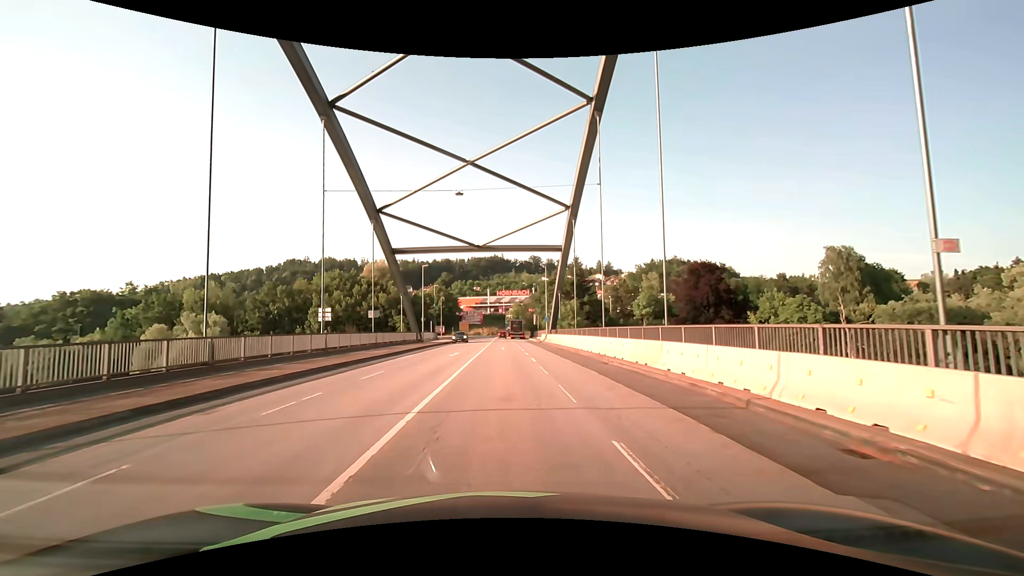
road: primary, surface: asphalt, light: Day
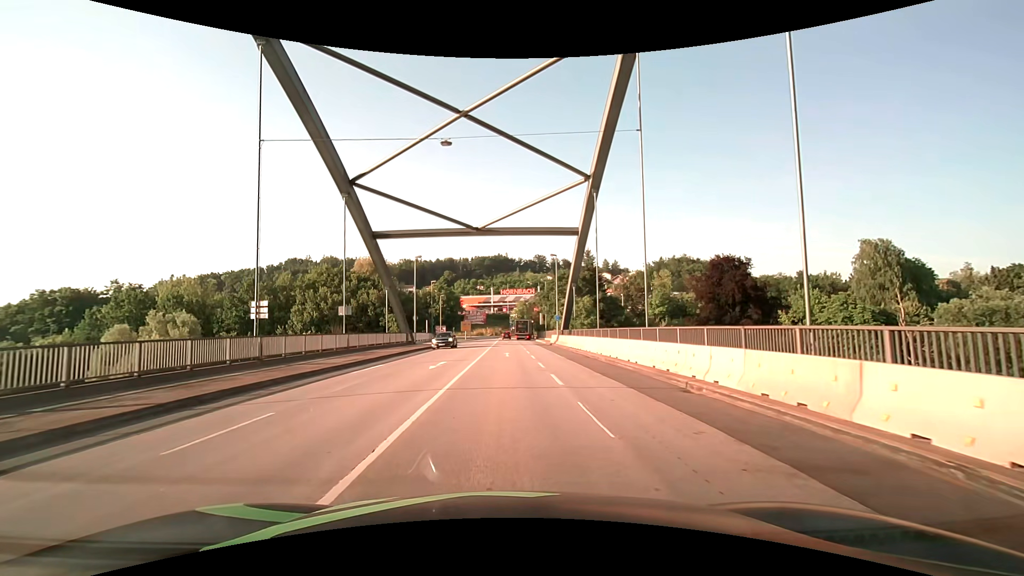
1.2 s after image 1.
(-0.1, +8.7) m; -1°
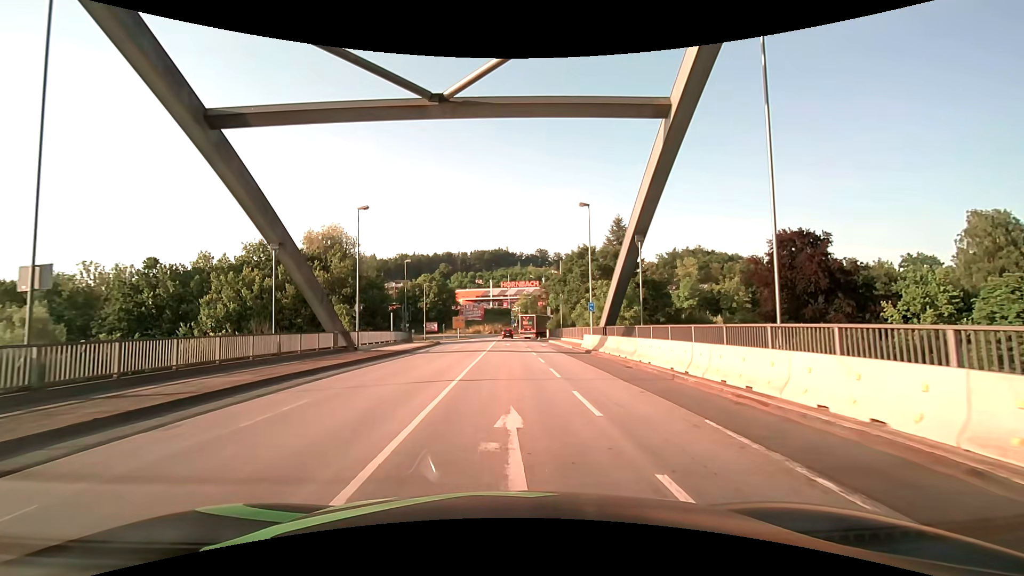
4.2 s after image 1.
(-0.1, +22.8) m; 0°
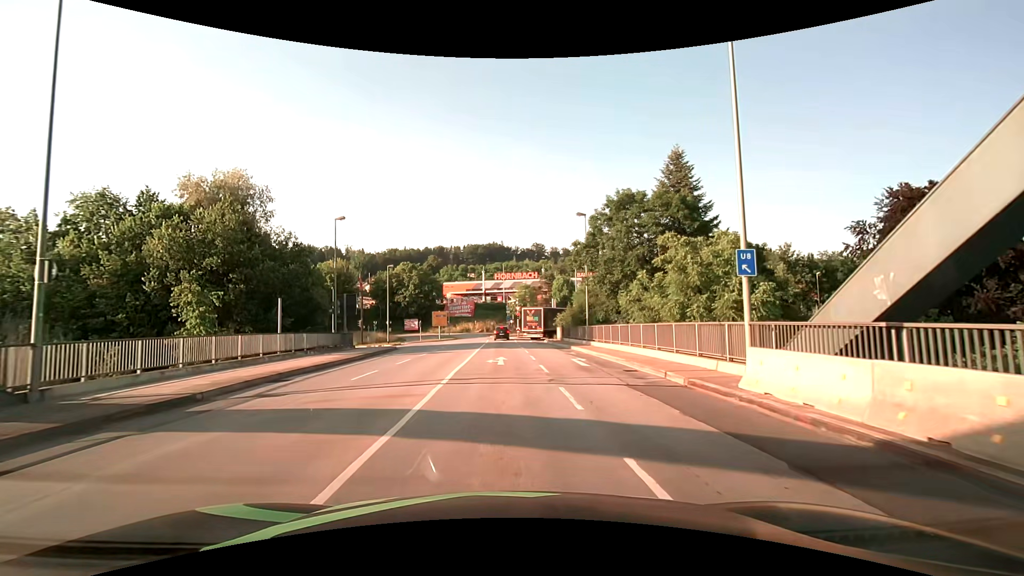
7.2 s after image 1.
(+0.2, +23.5) m; +1°
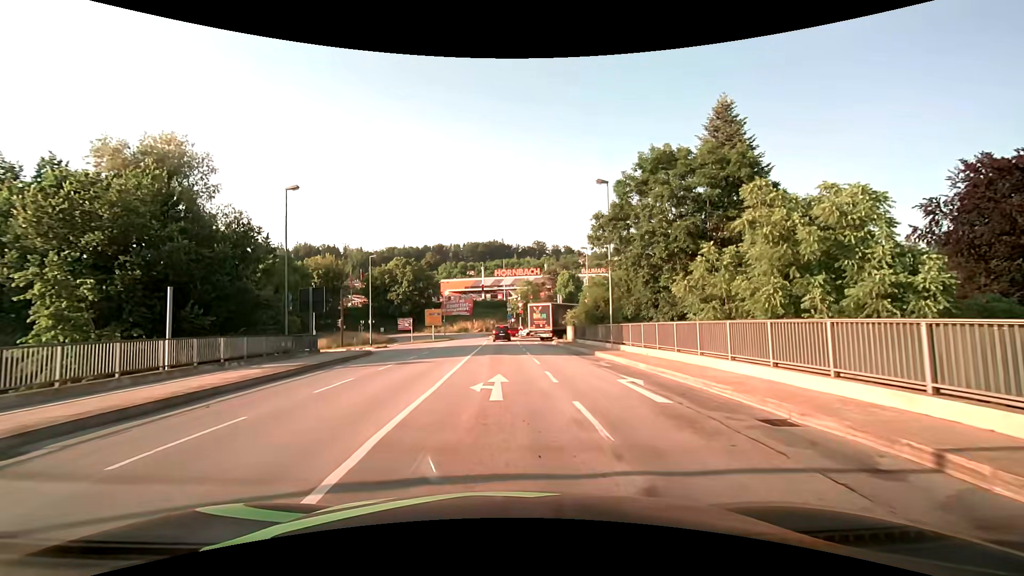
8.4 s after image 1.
(-0.1, +8.5) m; -1°
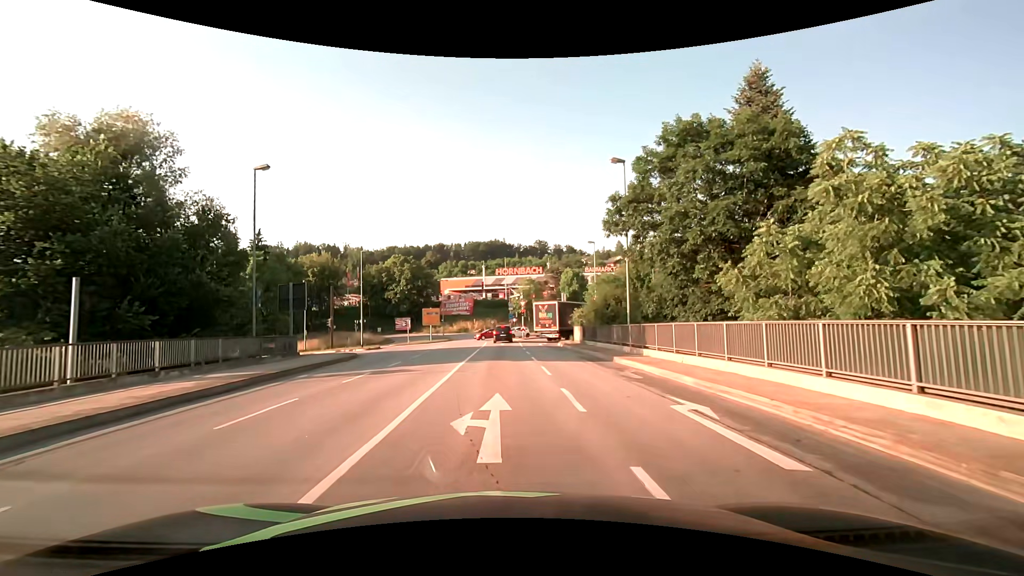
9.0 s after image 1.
(0.0, +3.9) m; 0°
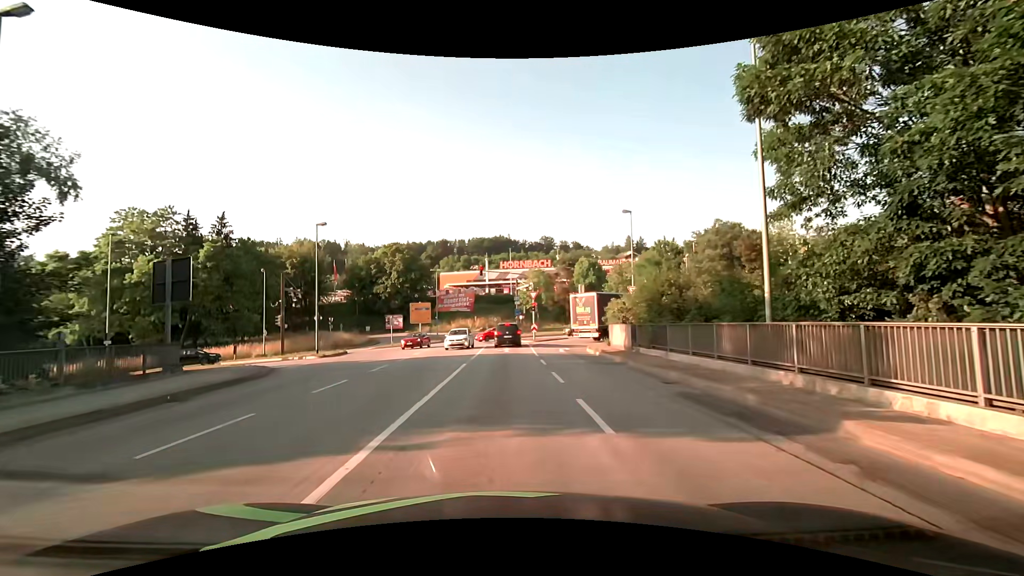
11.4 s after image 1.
(0.0, +13.4) m; 0°
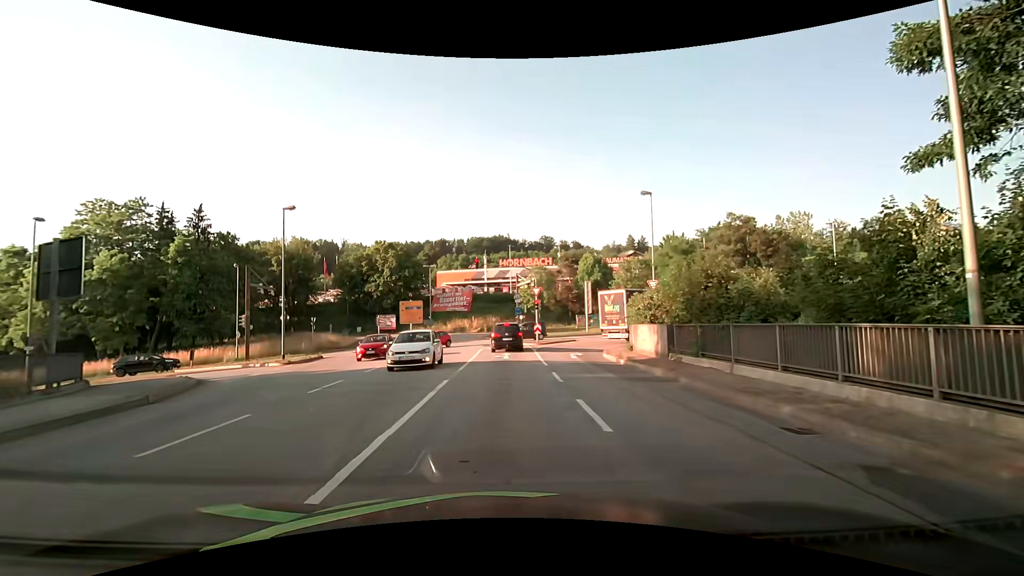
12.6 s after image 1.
(0.0, +5.5) m; 0°
